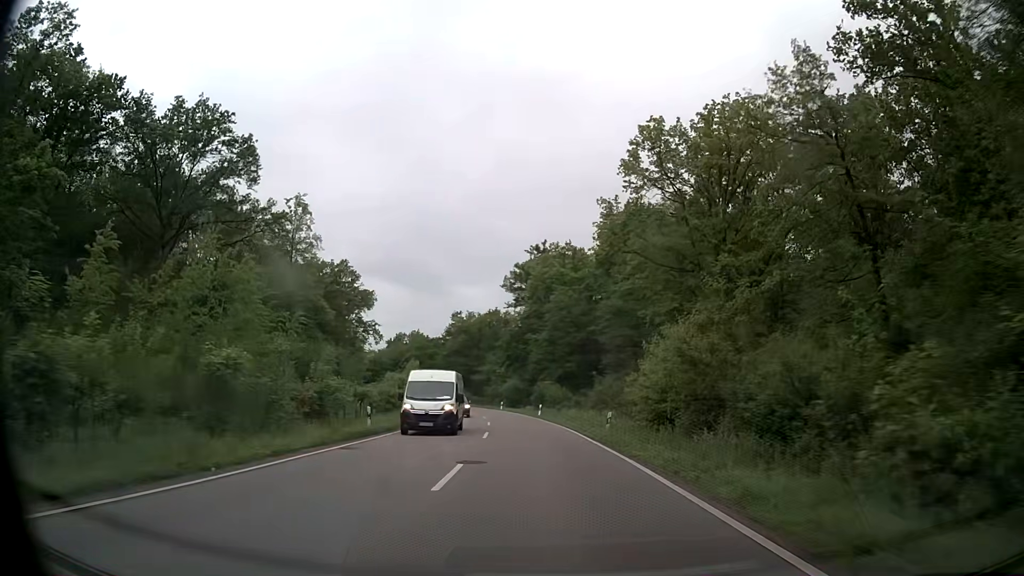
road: secondary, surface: asphalt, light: Day
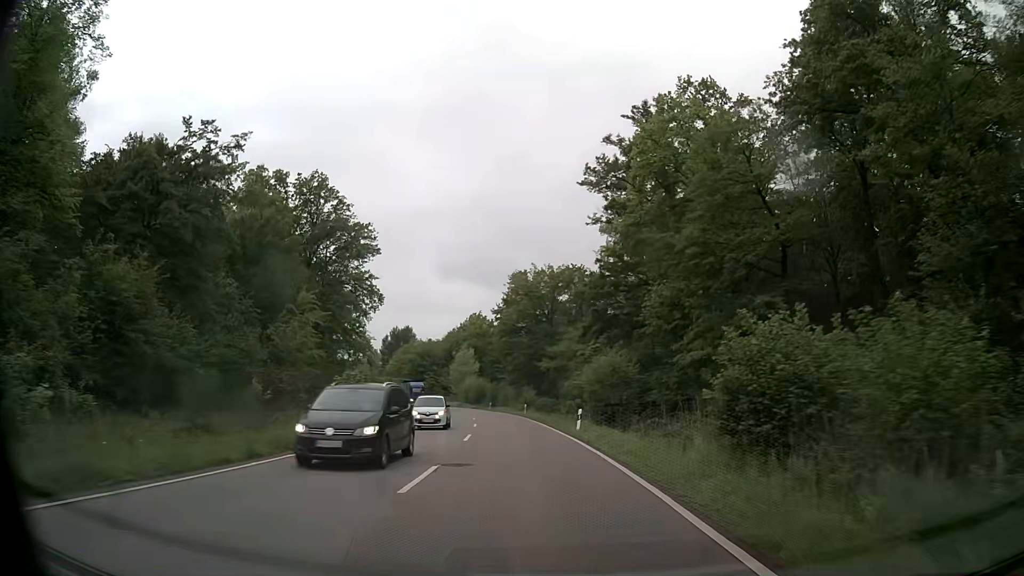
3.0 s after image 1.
(-2.8, +49.8) m; -7°
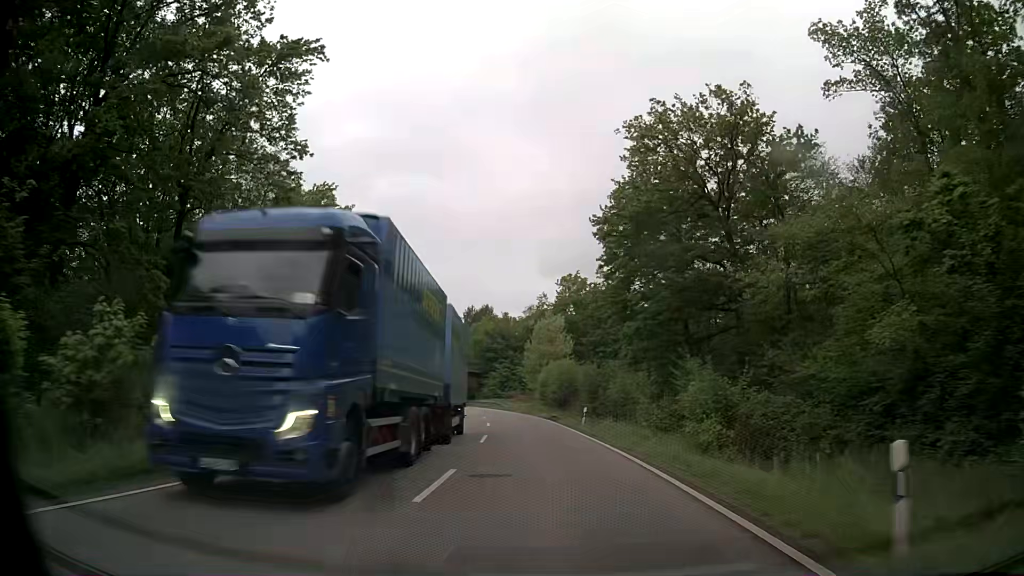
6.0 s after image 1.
(-4.2, +49.7) m; -9°
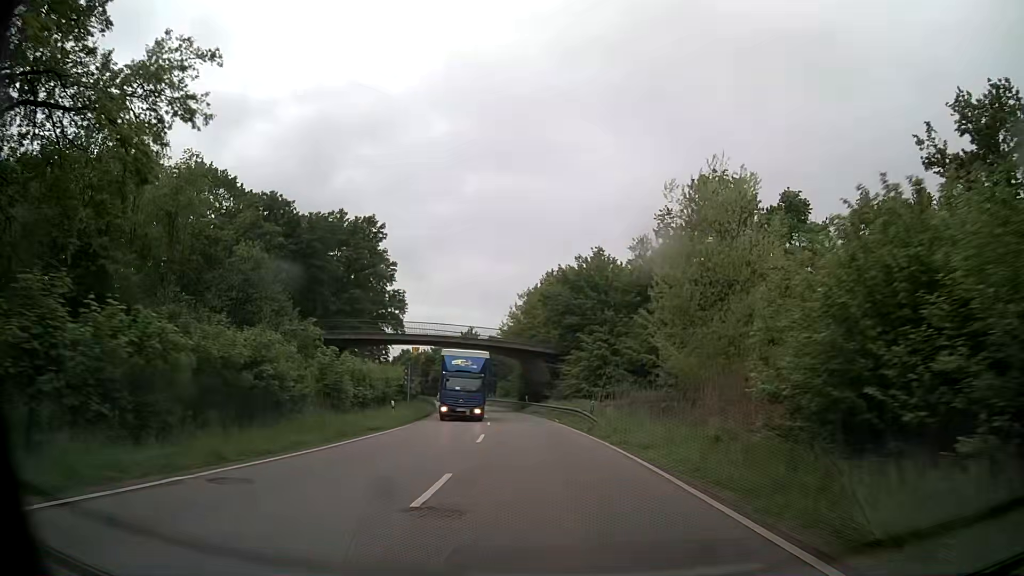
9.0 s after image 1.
(-3.4, +49.2) m; -7°
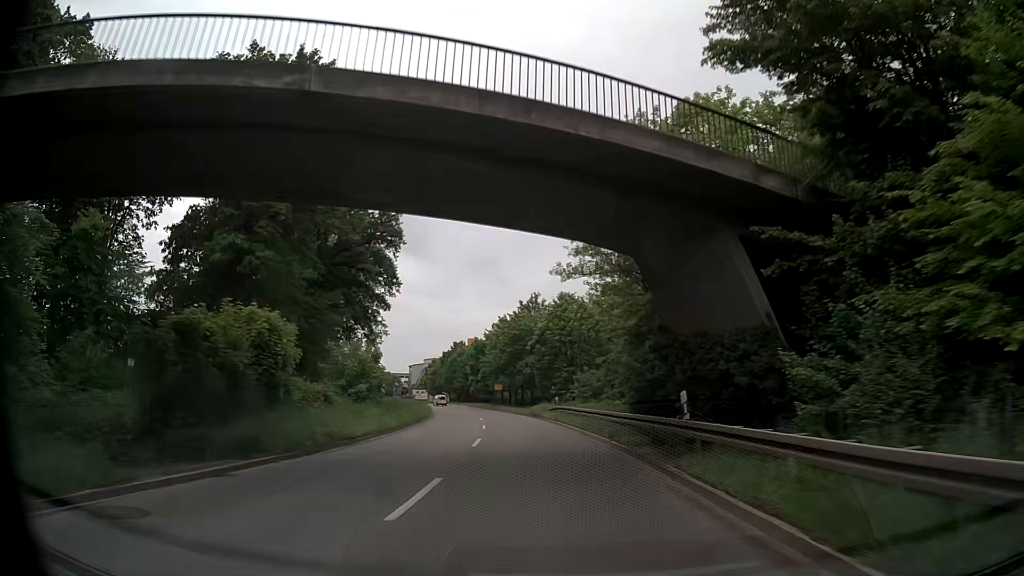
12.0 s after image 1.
(-3.5, +48.5) m; -8°
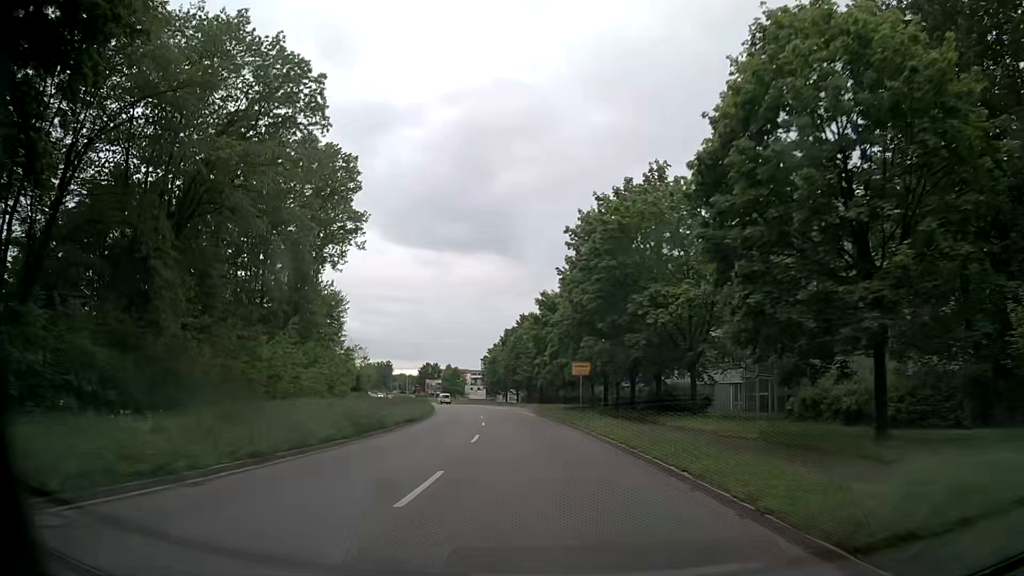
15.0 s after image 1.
(-3.2, +47.2) m; -8°
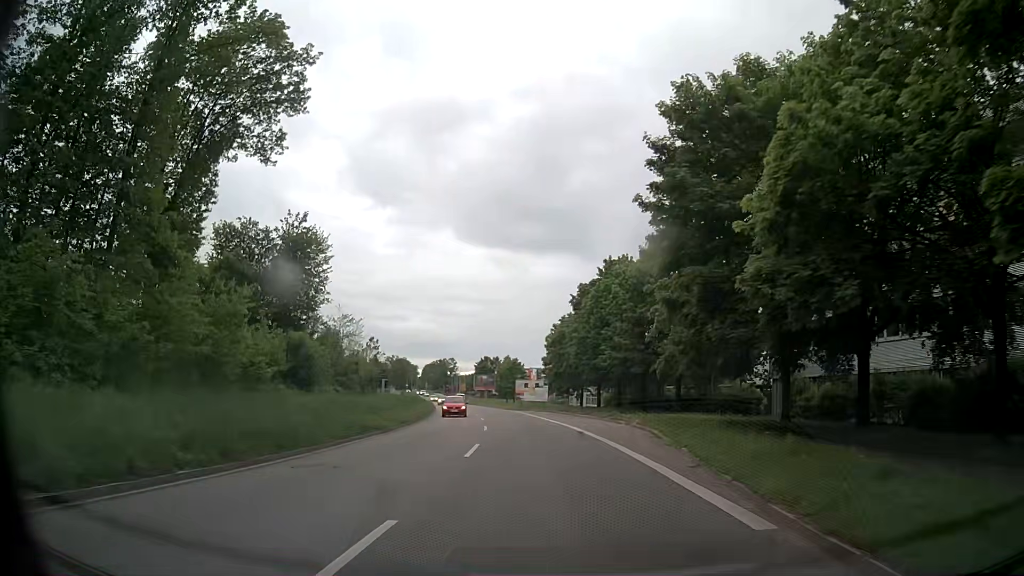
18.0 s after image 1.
(-2.7, +40.8) m; -7°
